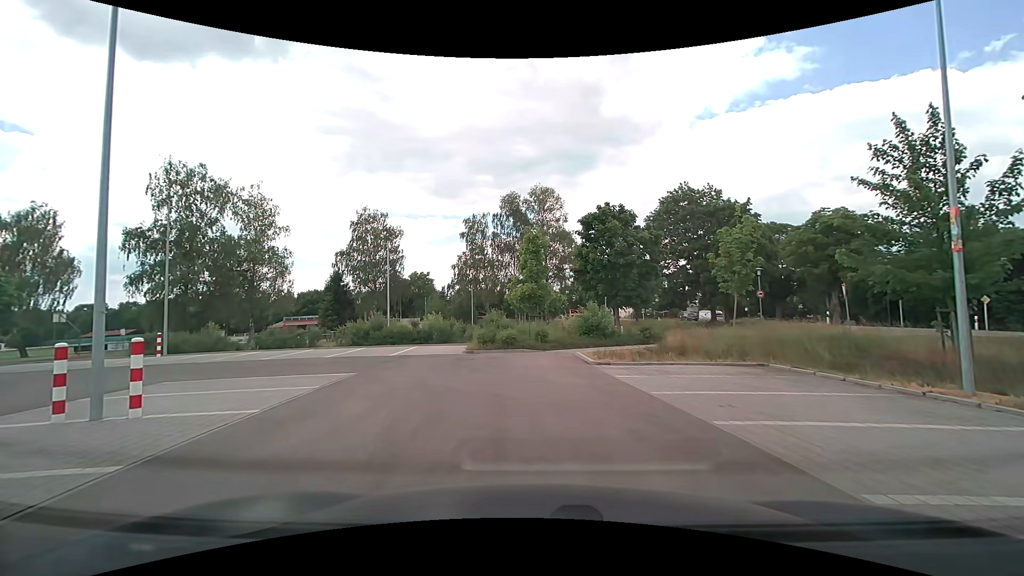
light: Day
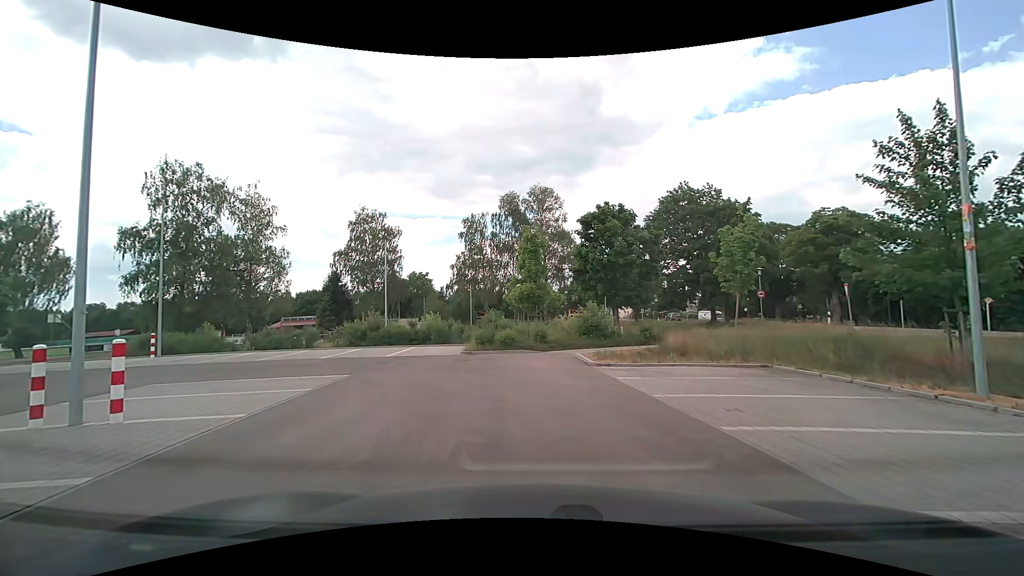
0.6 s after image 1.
(0.0, +0.3) m; 0°
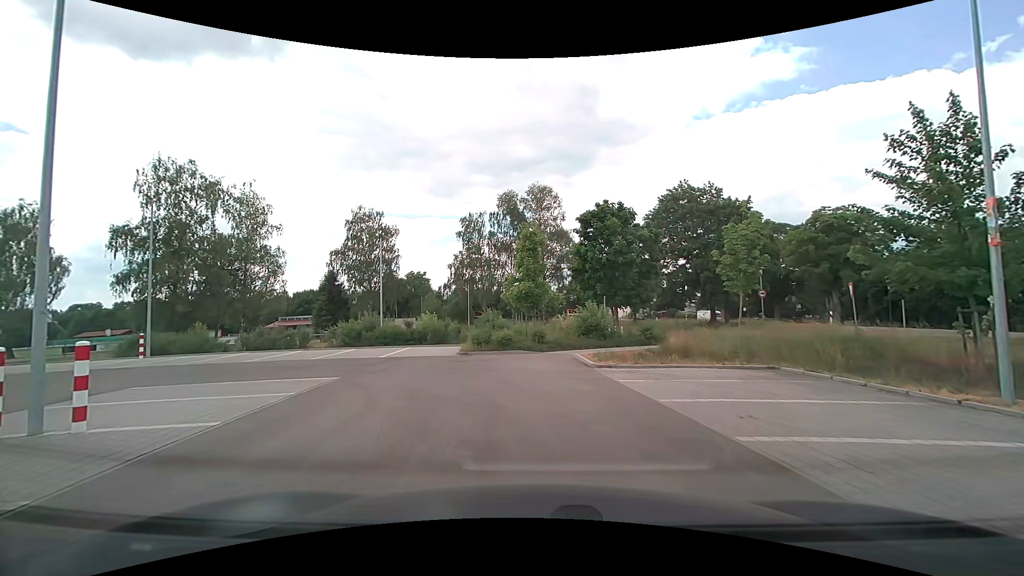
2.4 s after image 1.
(0.0, +0.6) m; 0°
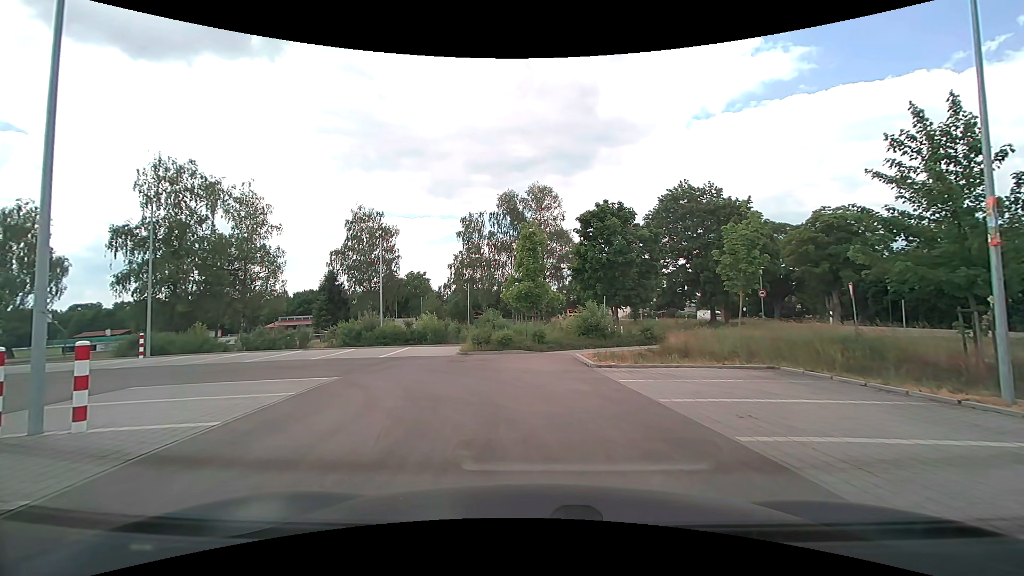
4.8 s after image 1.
(0.0, 0.0) m; 0°
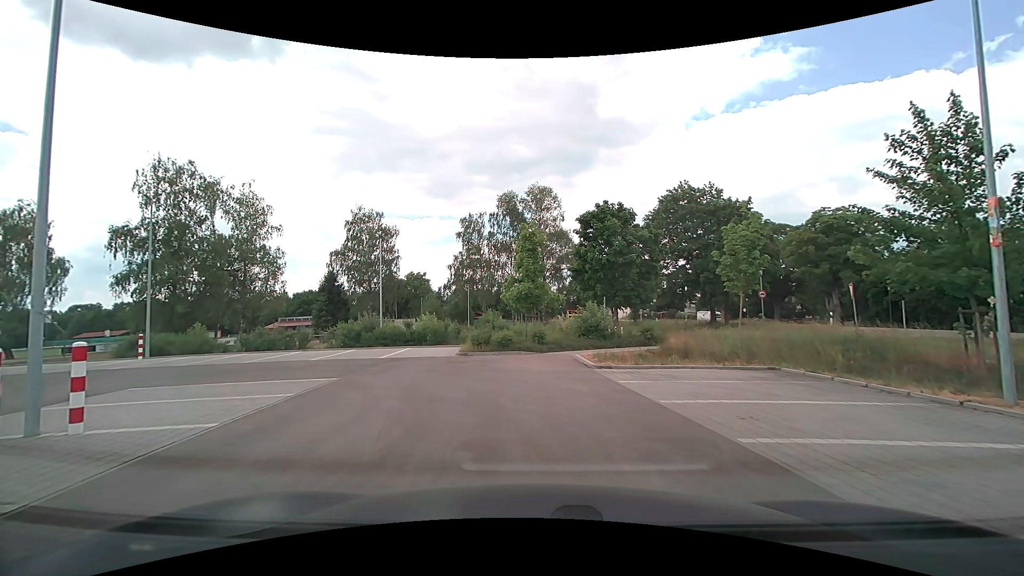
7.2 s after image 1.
(0.0, 0.0) m; 0°
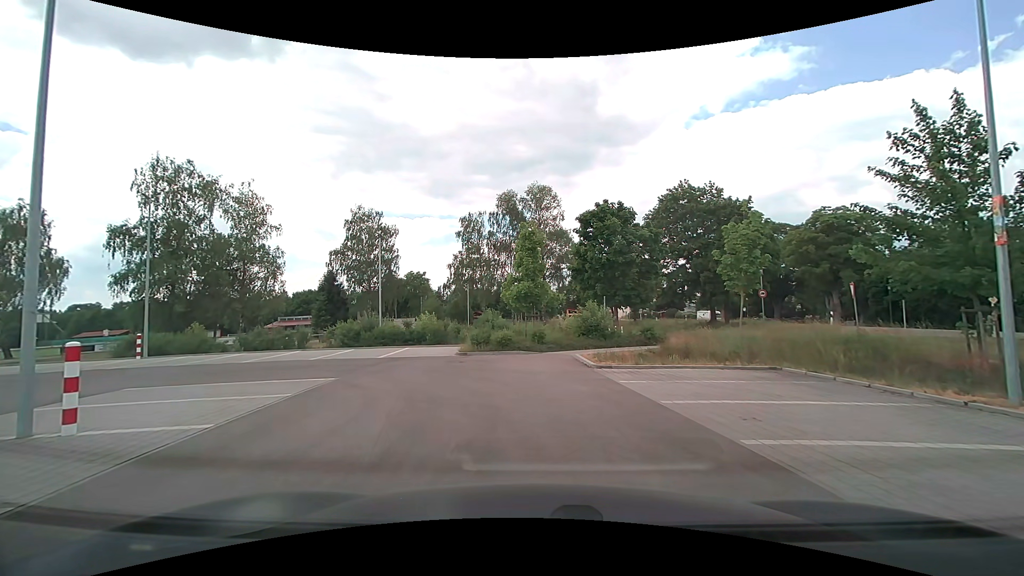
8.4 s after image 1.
(0.0, +0.1) m; 0°
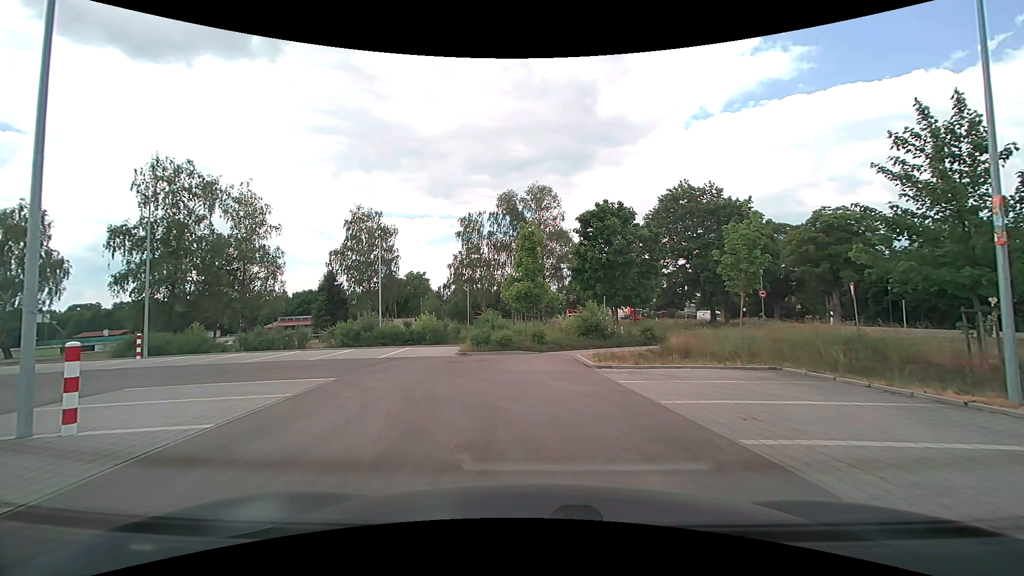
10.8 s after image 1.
(0.0, 0.0) m; 0°
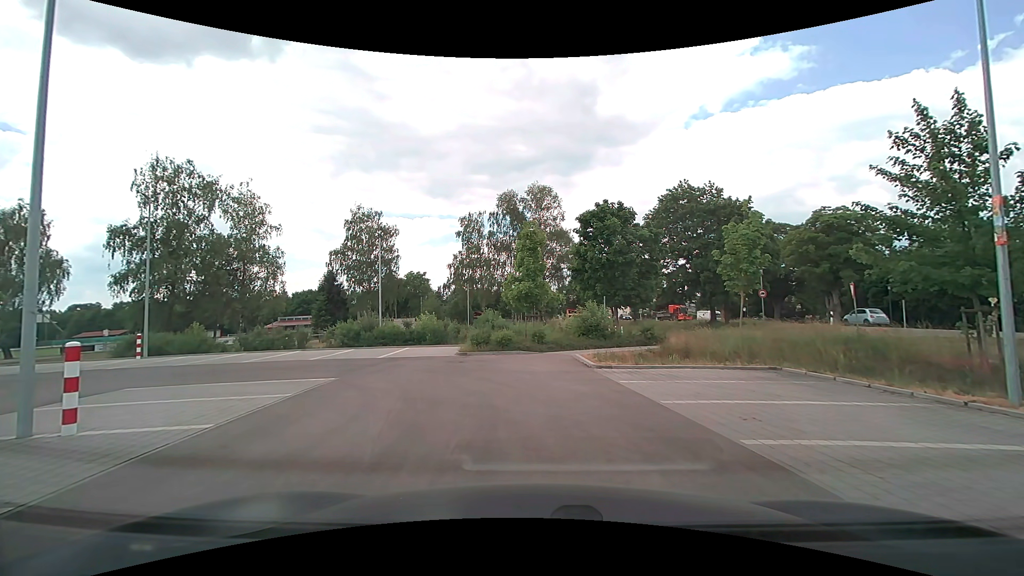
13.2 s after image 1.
(0.0, 0.0) m; 0°
